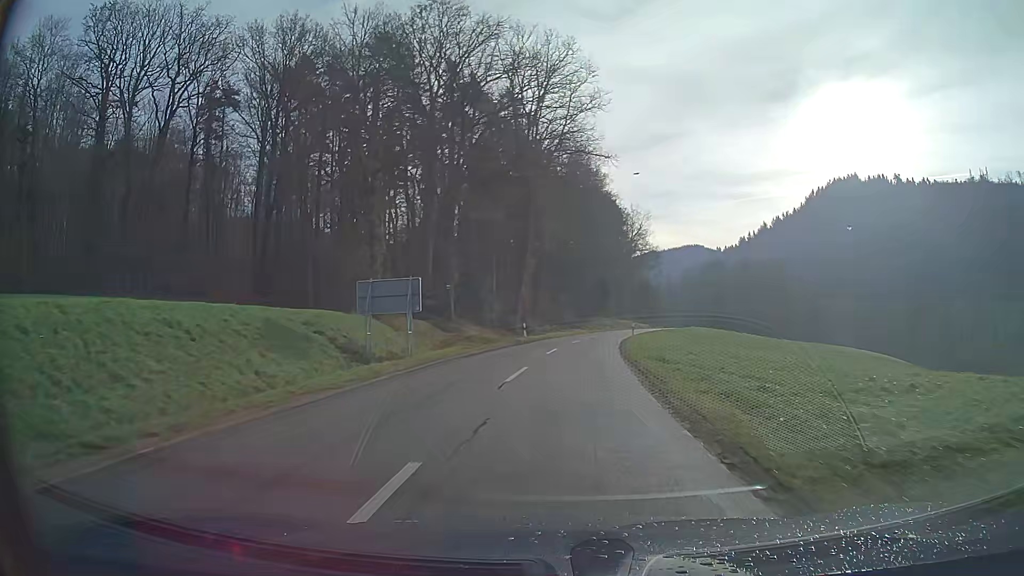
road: tertiary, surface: asphalt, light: Day
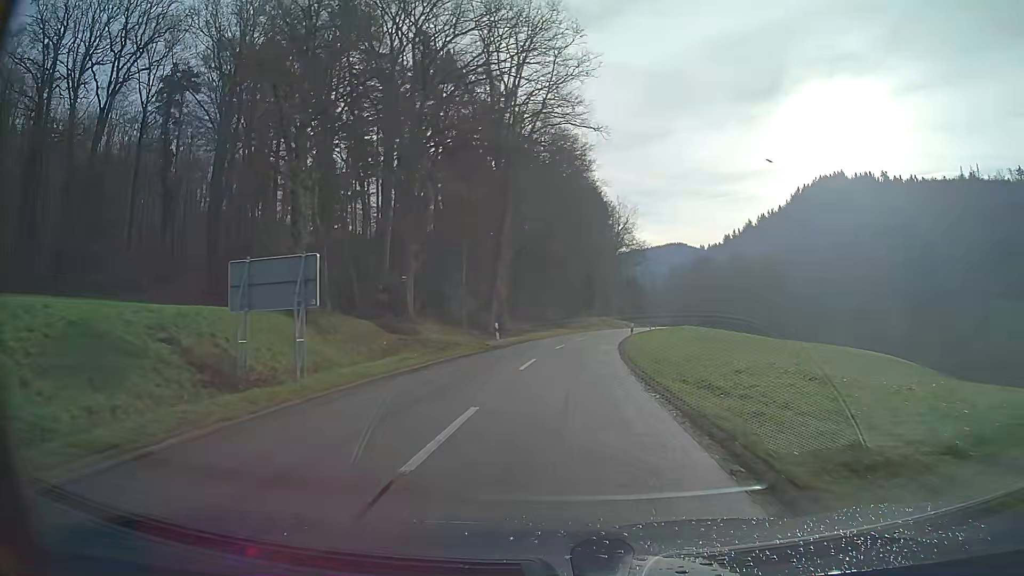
(+0.1, +8.4) m; +1°
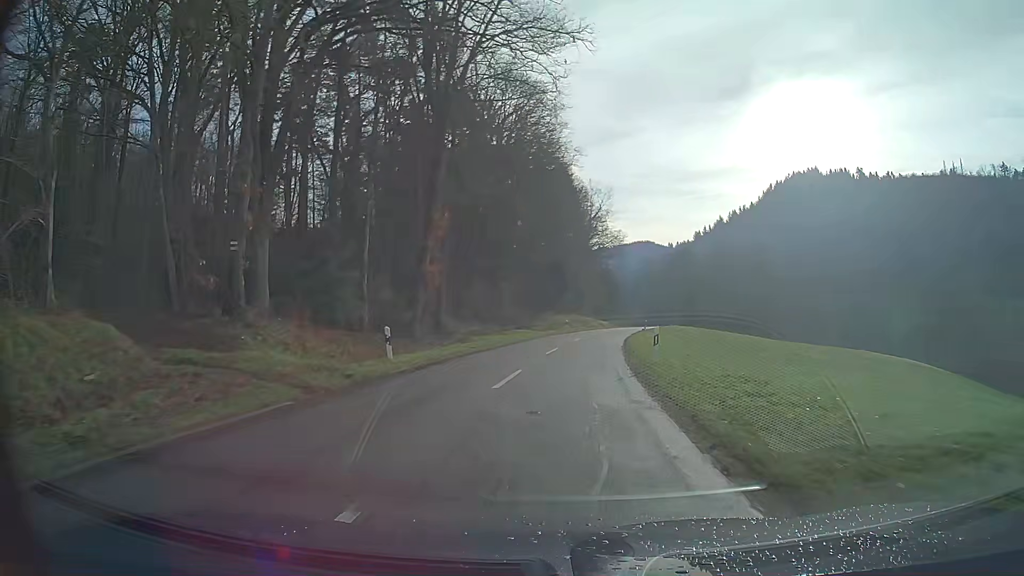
(+0.4, +17.2) m; +3°
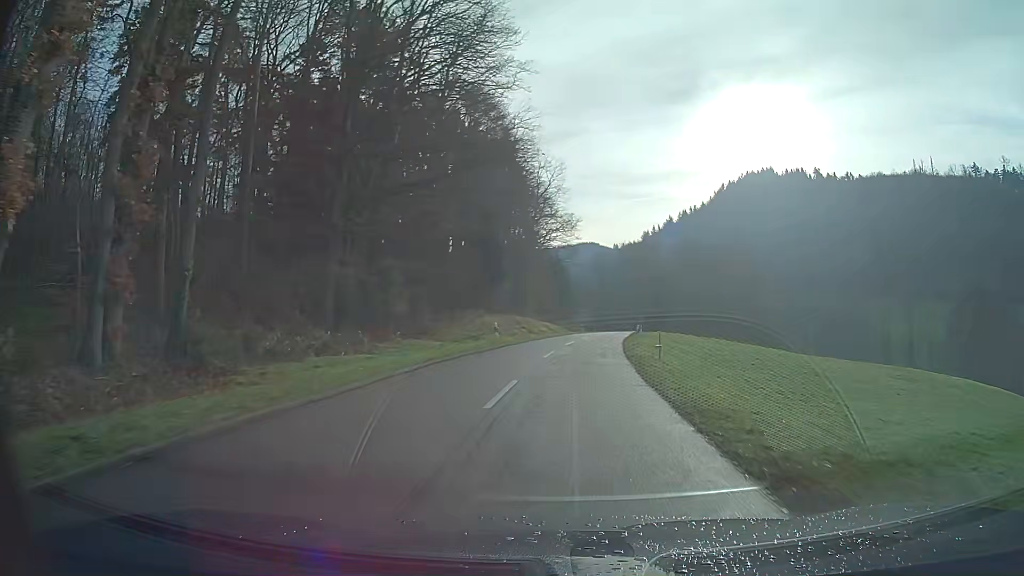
(+1.1, +26.6) m; +5°
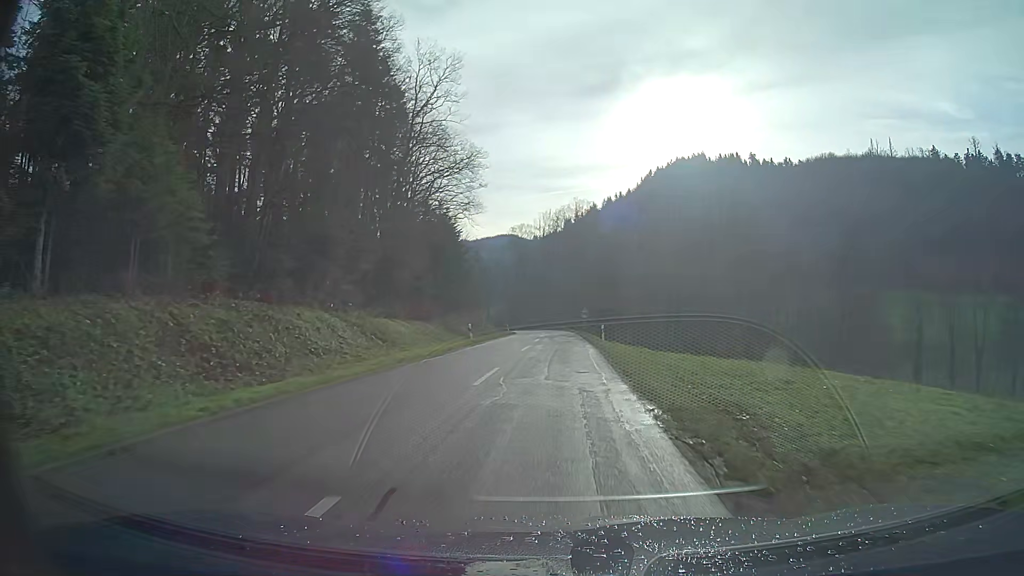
(+2.9, +45.2) m; +6°
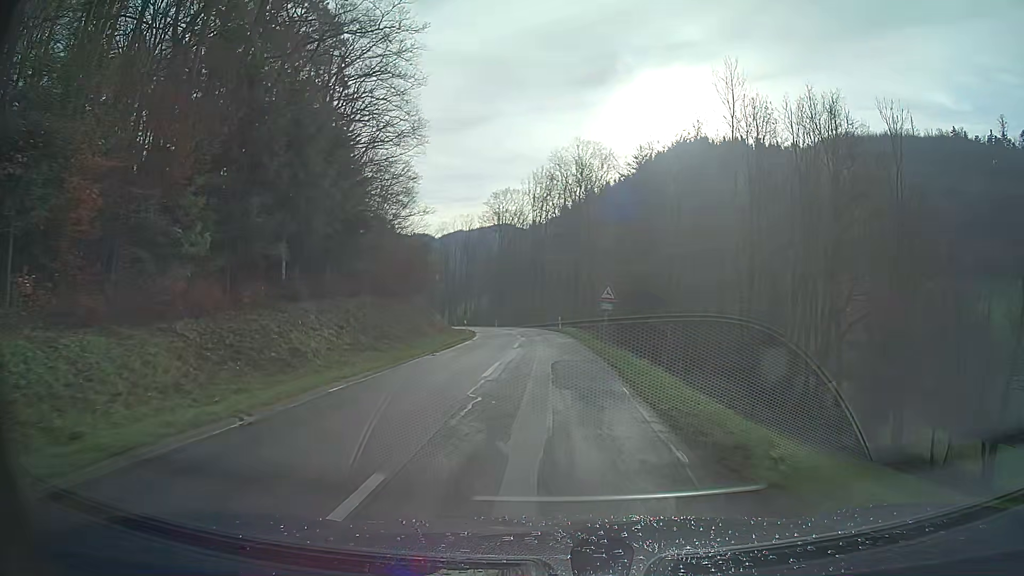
(+0.4, +34.9) m; +1°
